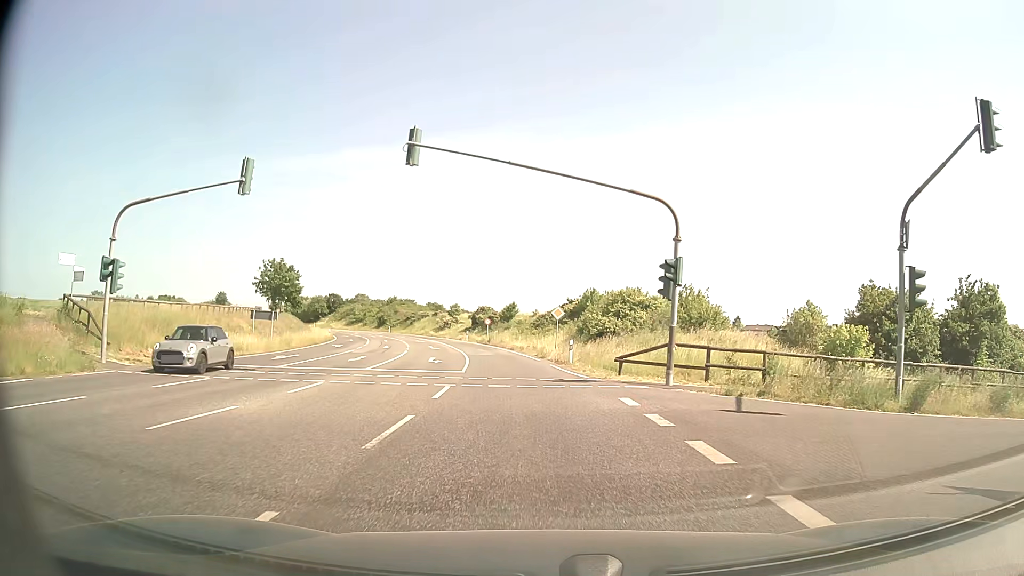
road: secondary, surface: asphalt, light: Day
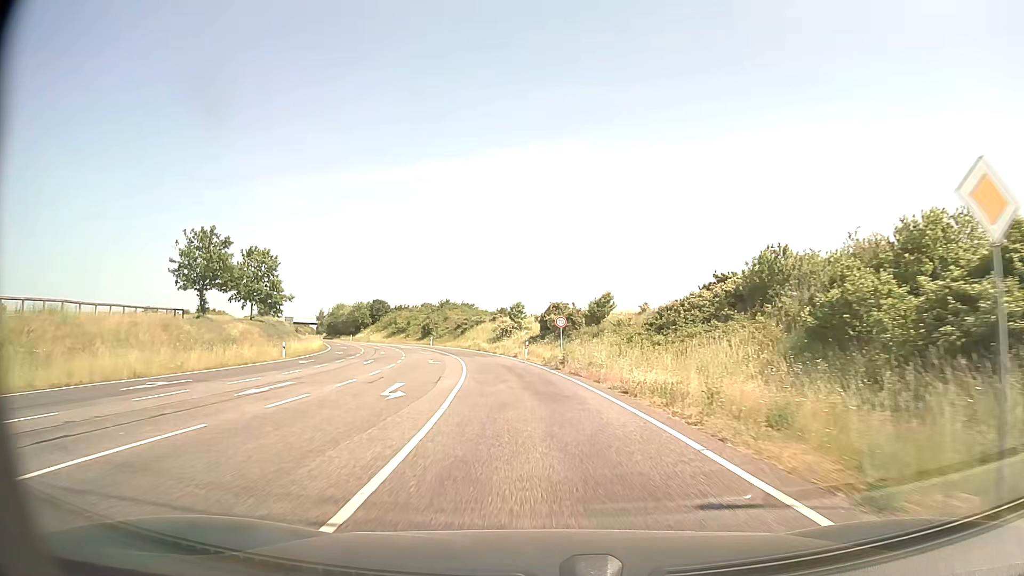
(-2.2, +36.2) m; -7°
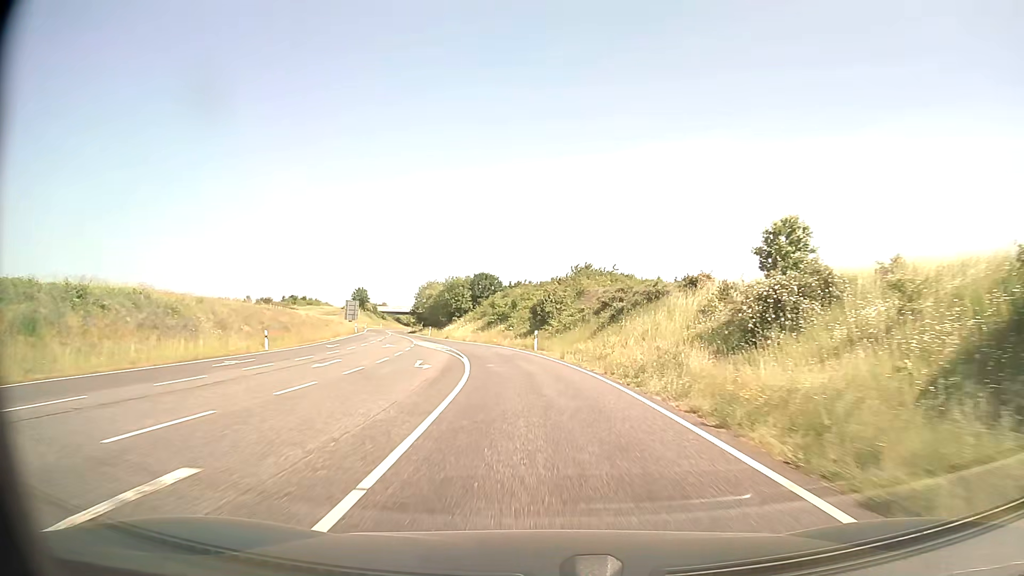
(-6.2, +56.3) m; -13°
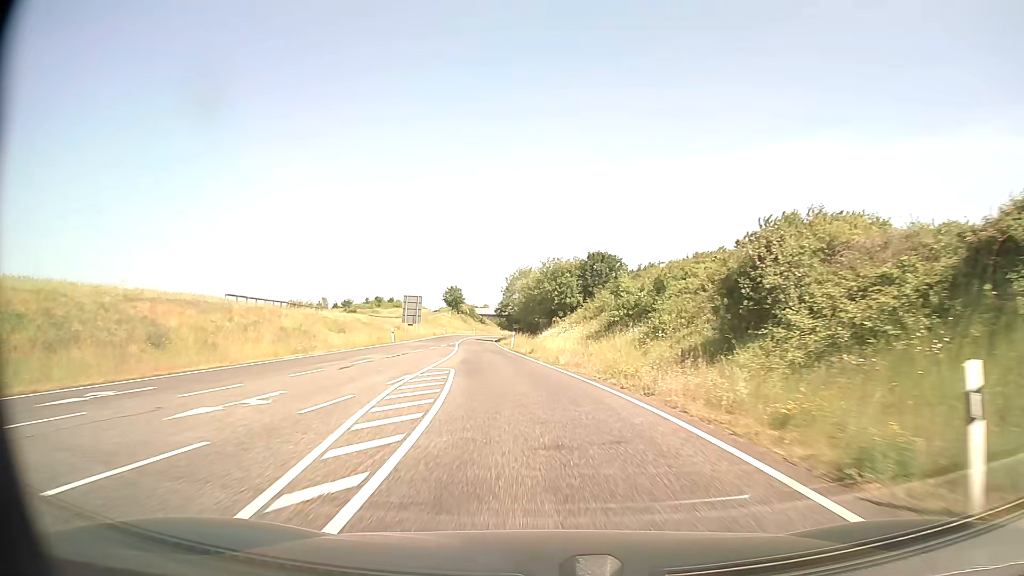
(-2.6, +33.5) m; -10°
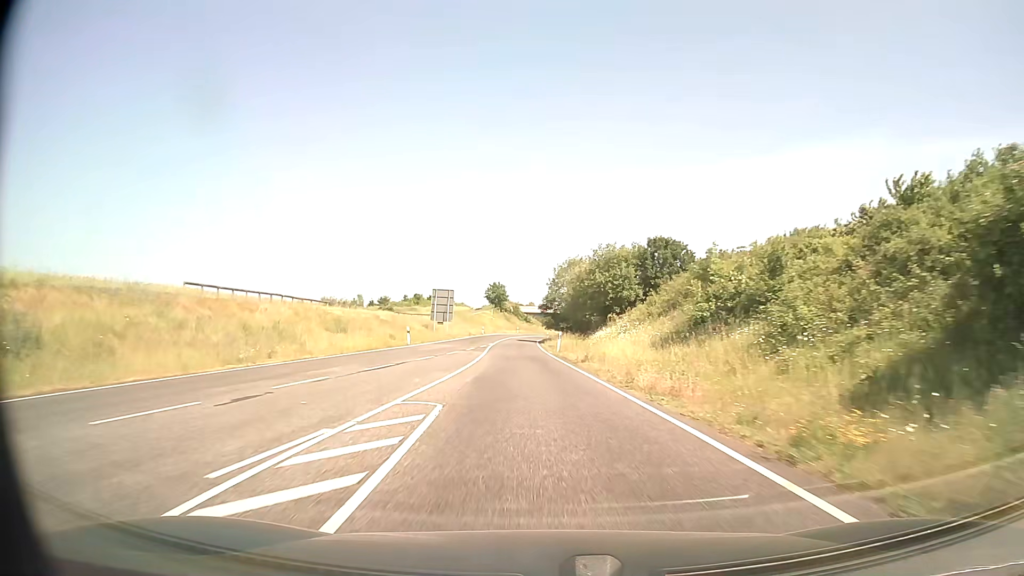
(-0.4, +11.1) m; -4°
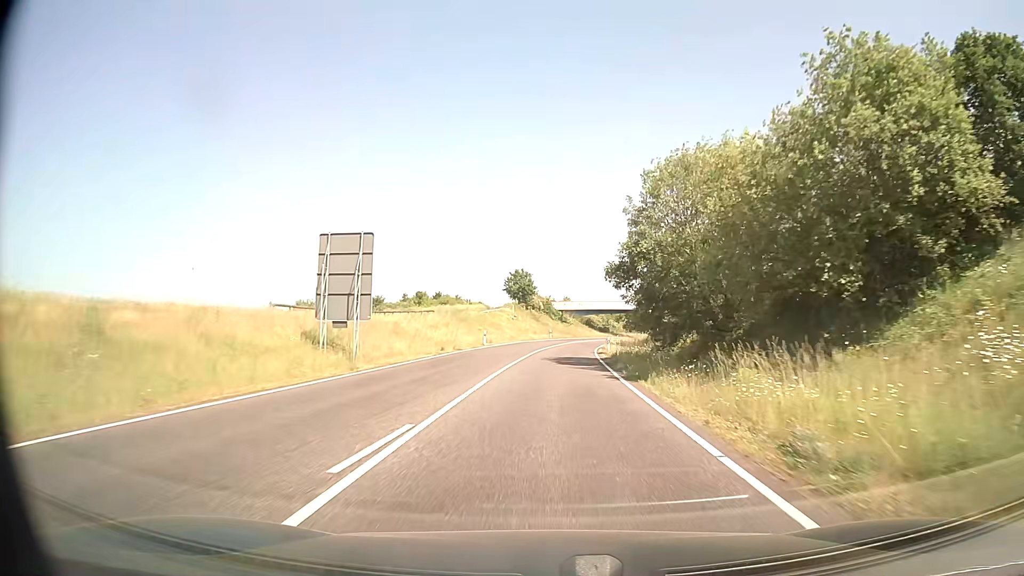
(-1.8, +44.4) m; -3°
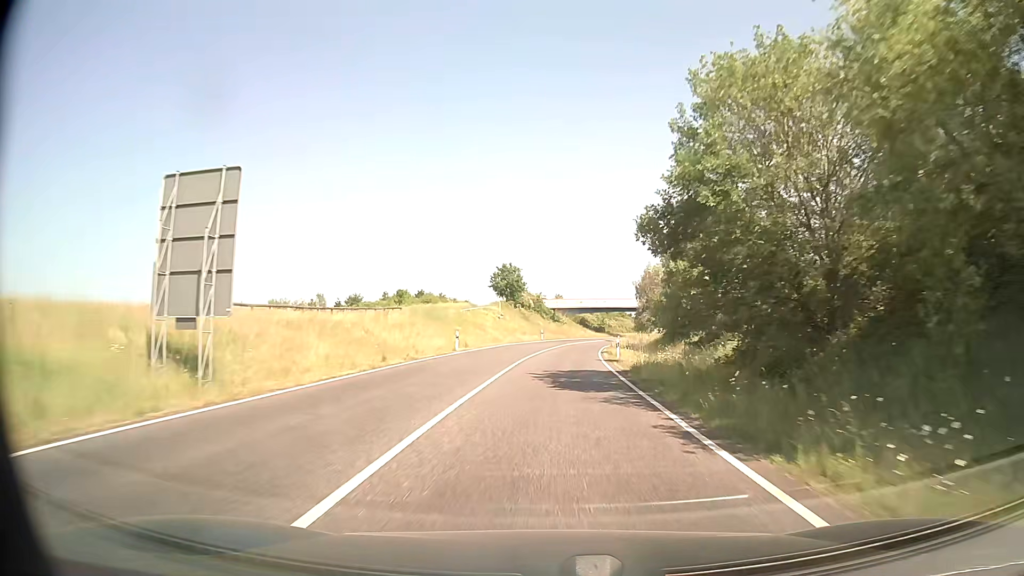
(+0.1, +11.1) m; +1°
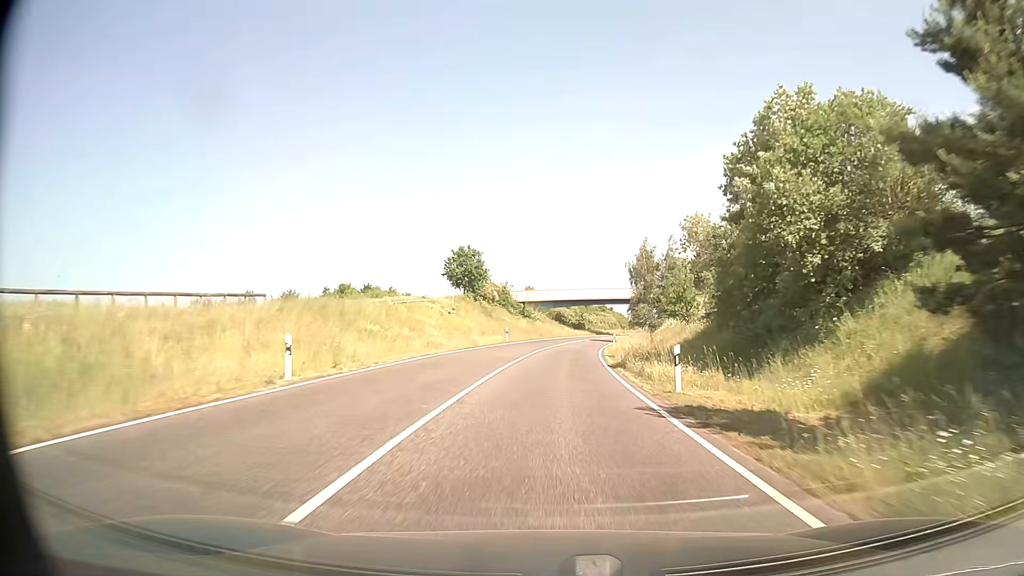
(+0.4, +22.3) m; +3°
(0, +10) (0, +20) (+1, +30) (+1, +40) (+2, +50) (+4, +60) (+5, +70) (+7, +80) (+9, +89) (+11, +99) m
